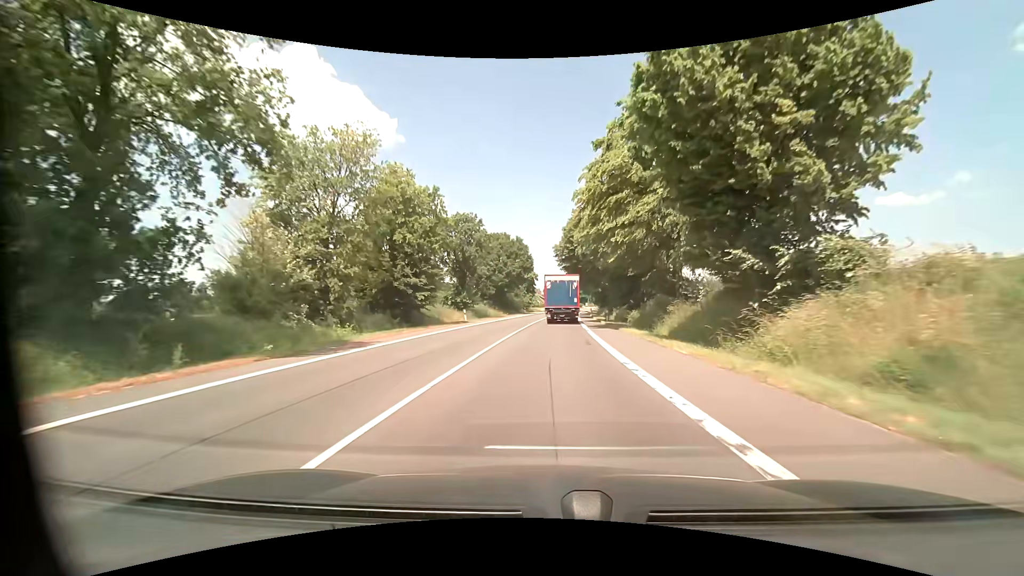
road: primary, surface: asphalt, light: Day
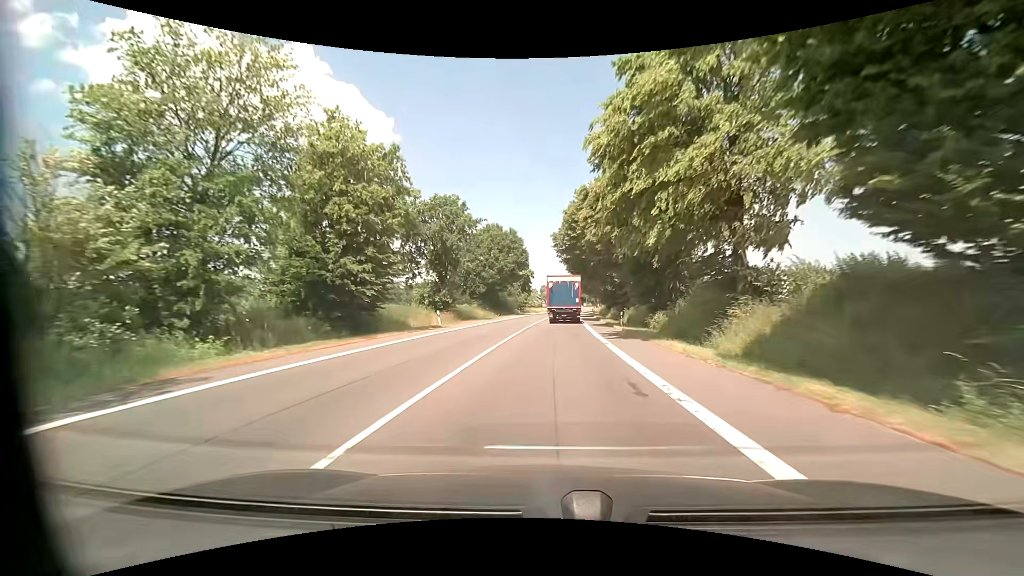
(0.0, +9.8) m; 0°
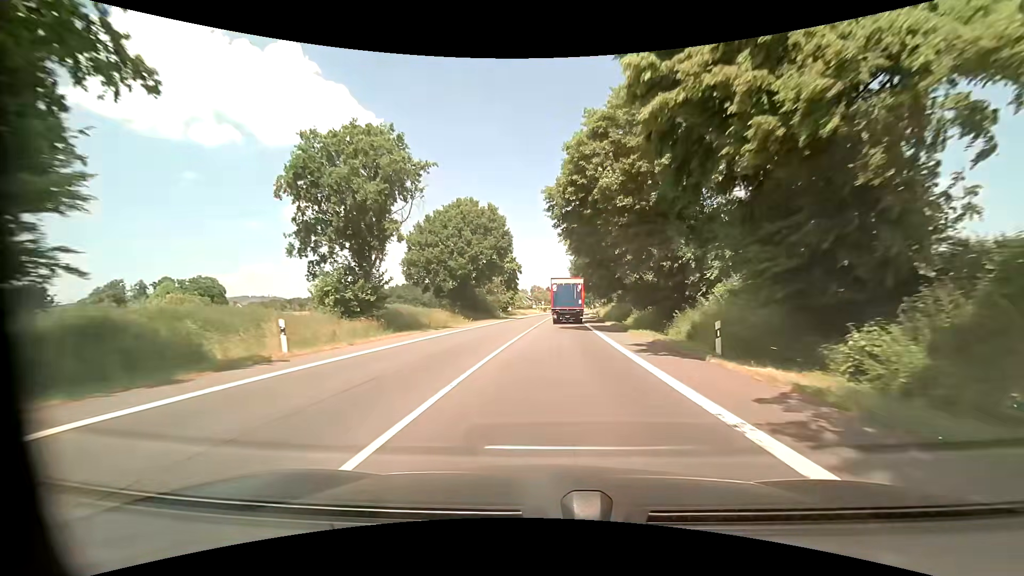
(+0.1, +20.0) m; +1°
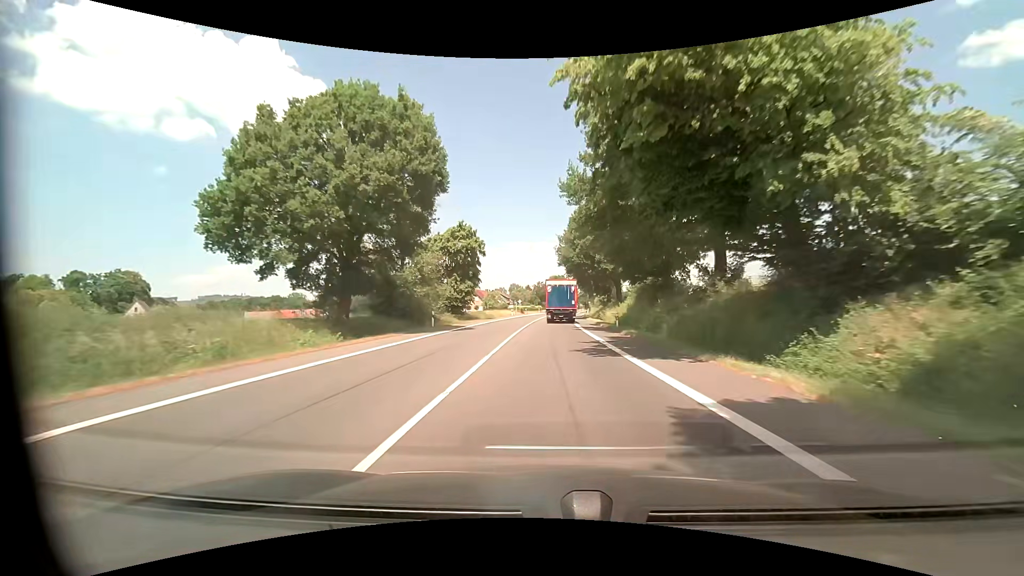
(+0.5, +30.8) m; +2°
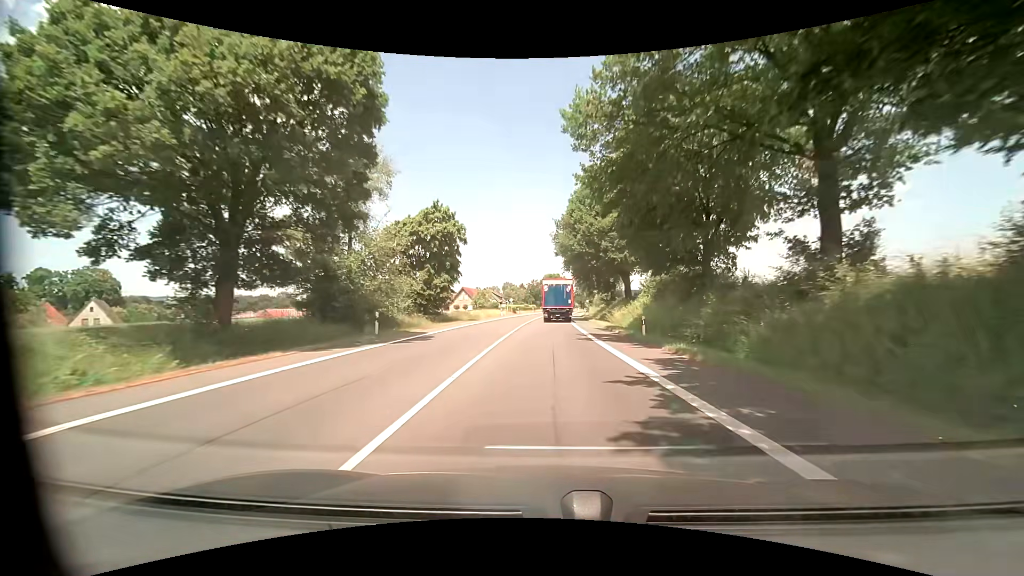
(0.0, +10.4) m; +1°
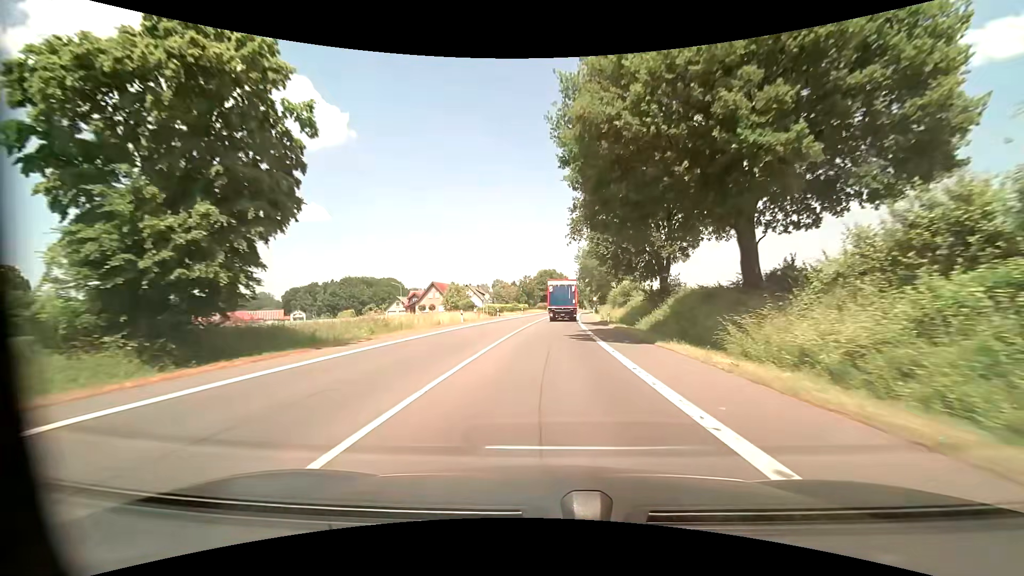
(+0.3, +31.7) m; +1°
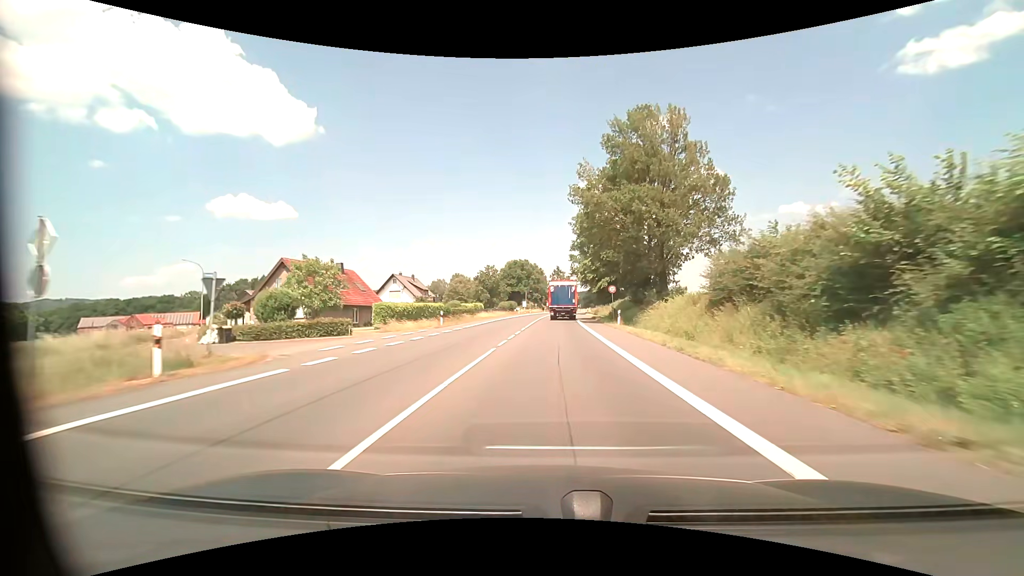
(+1.0, +53.4) m; +3°
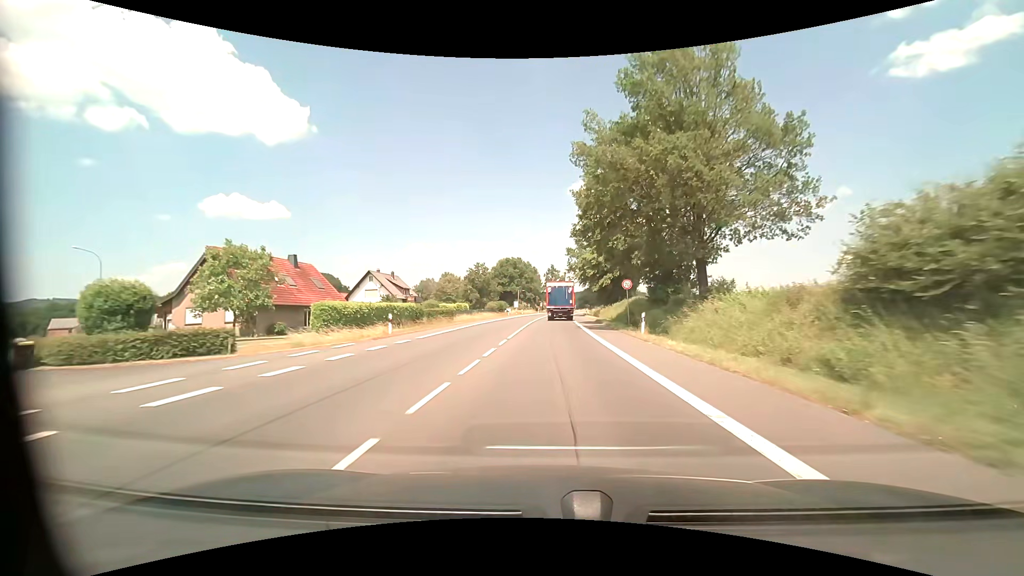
(+0.1, +10.7) m; +1°
(0, +10) (0, +20) (0, +30) (+1, +40) (+1, +50) (+2, +60) (+2, +70) (+3, +80) (+3, +90) (+4, +100) m
